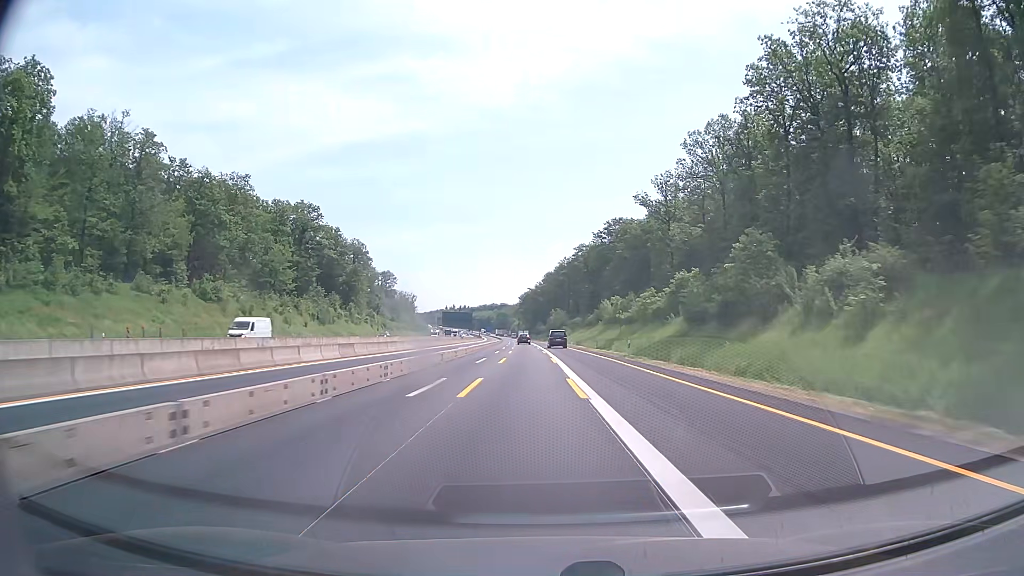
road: motorway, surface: asphalt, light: Day
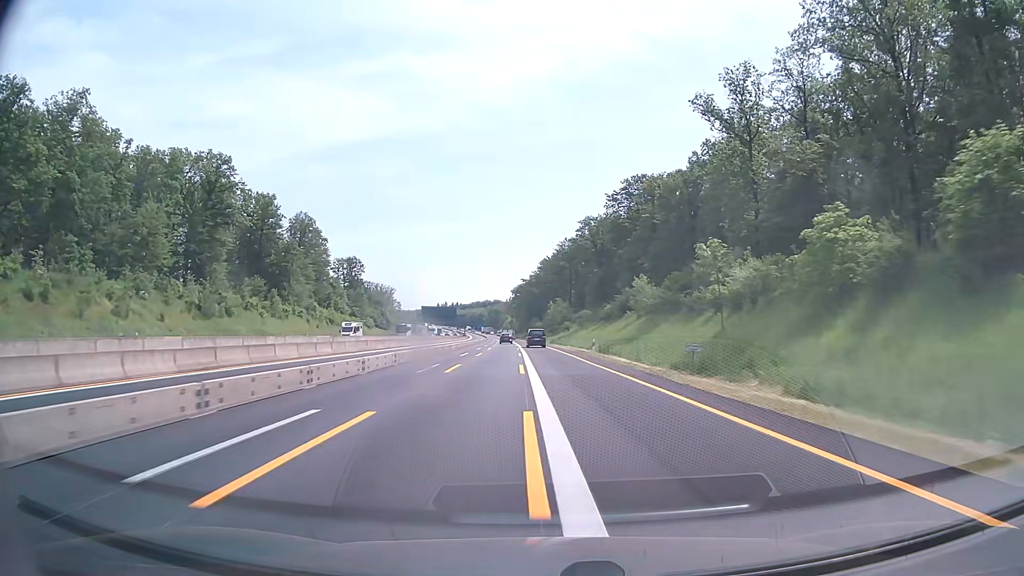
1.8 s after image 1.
(+0.2, +44.8) m; 0°
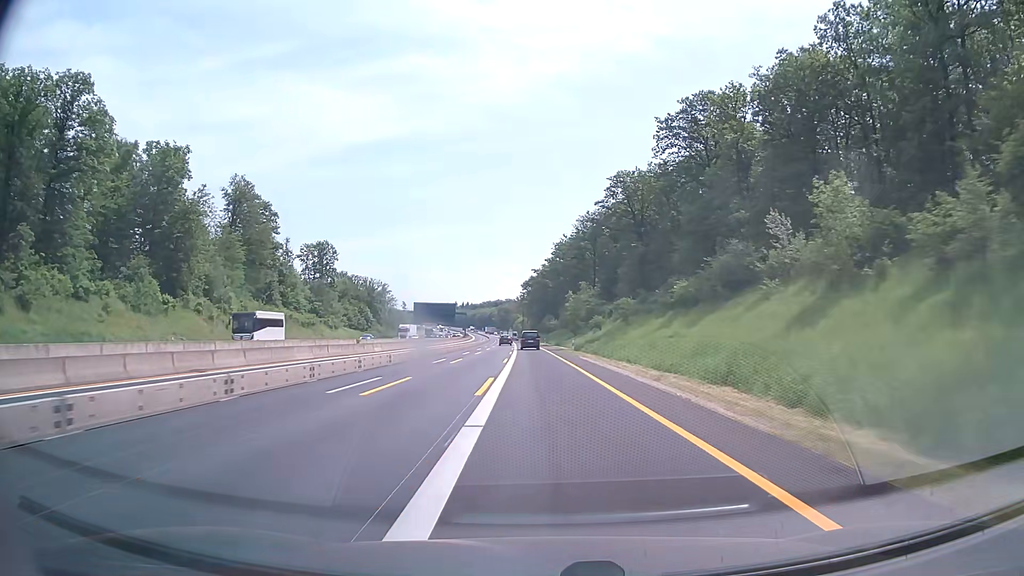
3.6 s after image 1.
(-0.4, +44.4) m; -1°
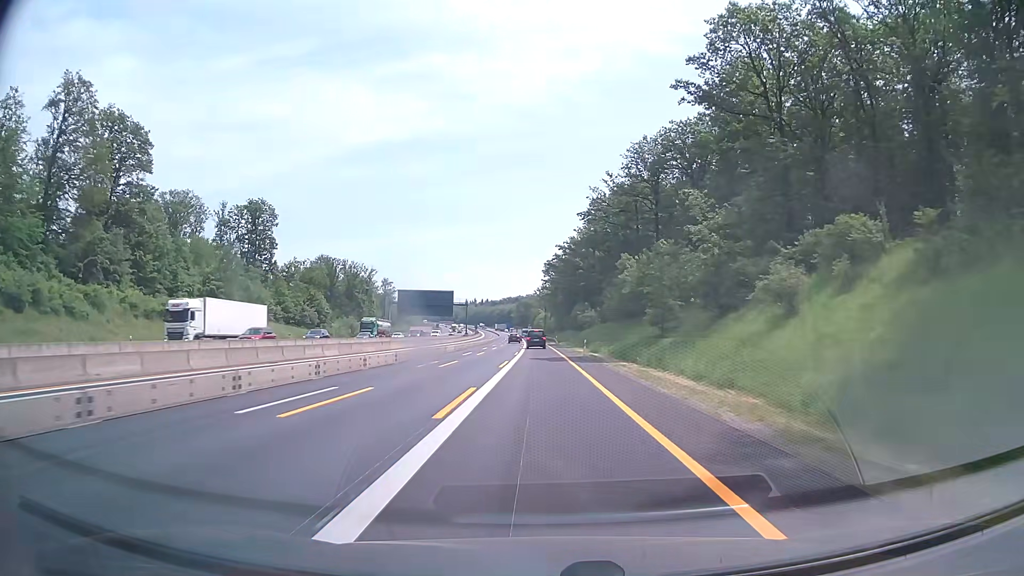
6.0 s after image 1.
(-0.9, +58.8) m; -2°
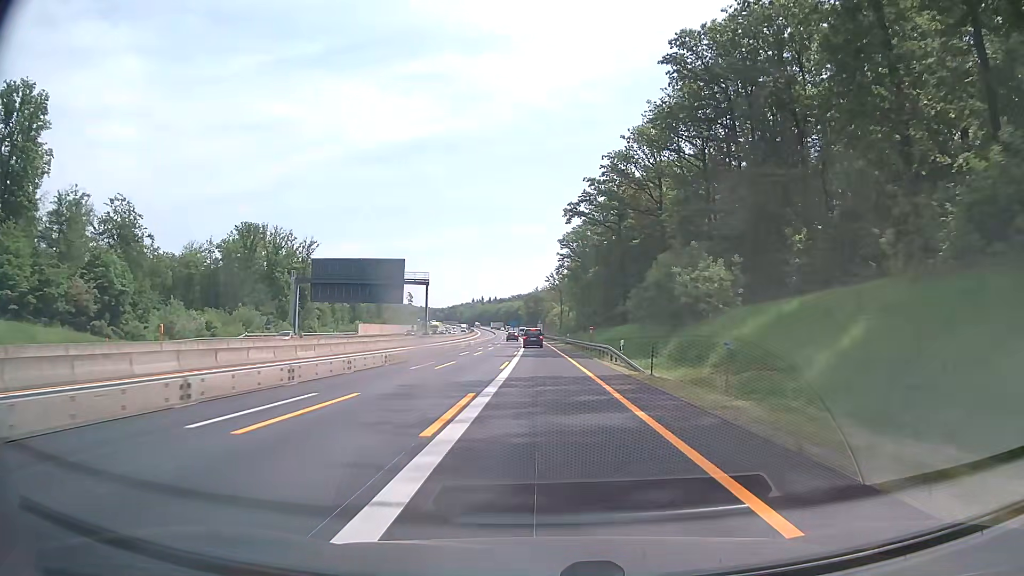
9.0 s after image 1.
(-0.7, +74.4) m; -1°
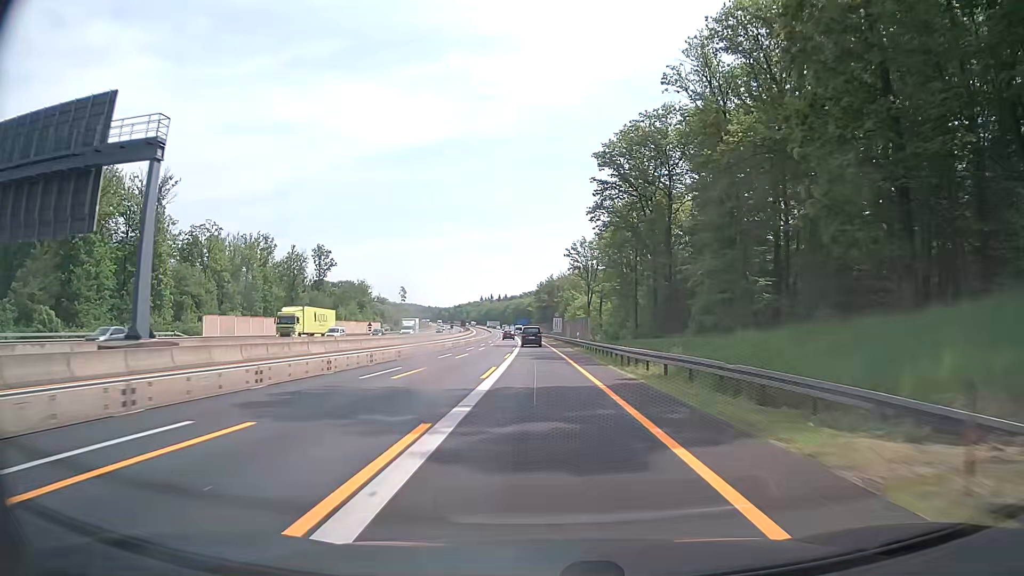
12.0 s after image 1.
(-0.7, +73.5) m; -1°
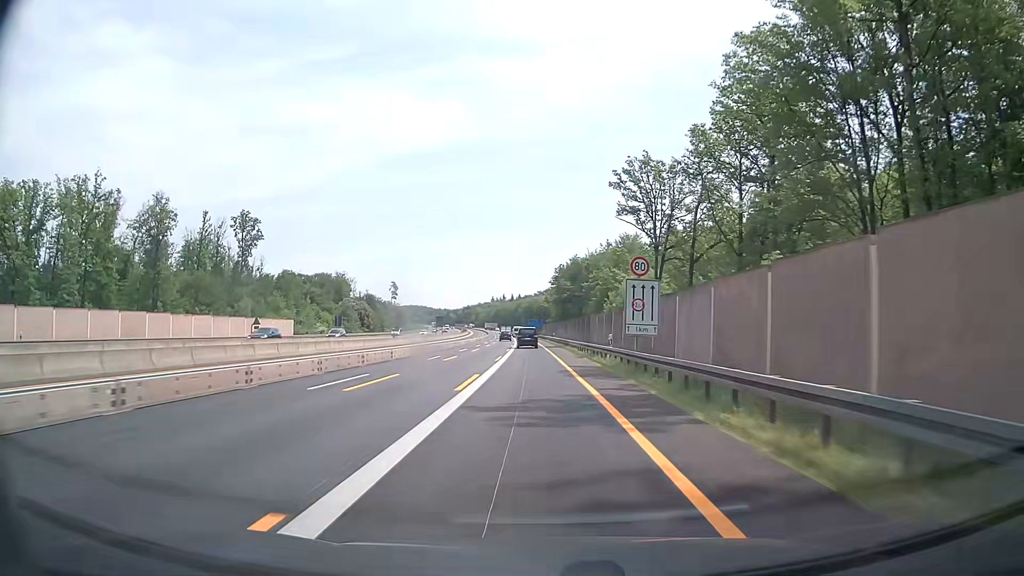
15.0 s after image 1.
(-0.9, +71.6) m; -1°
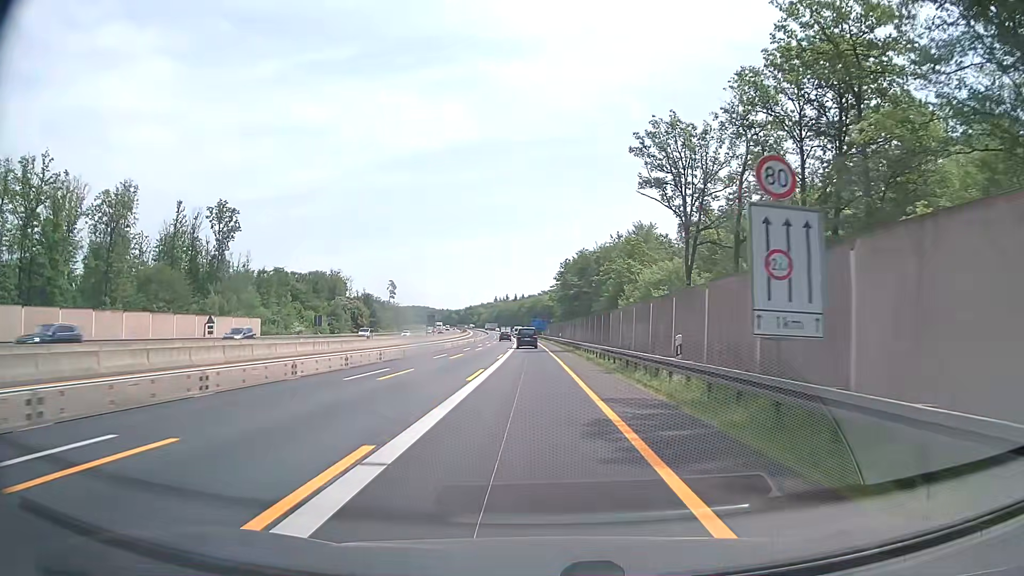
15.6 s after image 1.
(-0.1, +14.3) m; 0°
(0, +10) (0, +20) (0, +30) (0, +40) (-1, +50) (-1, +60) (-1, +70) (-2, +80) (-2, +90) (-2, +100) m
